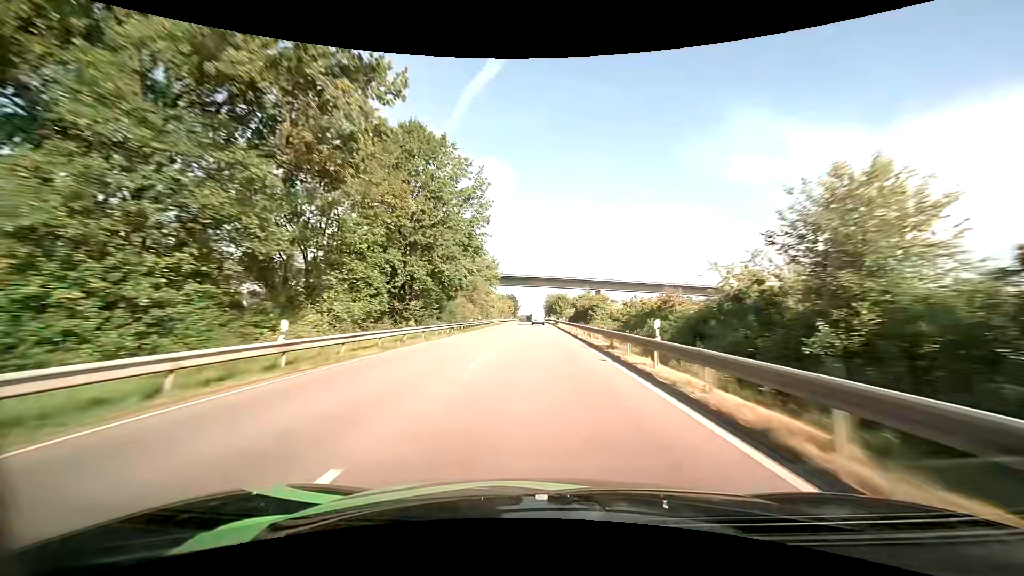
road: primary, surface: asphalt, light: Day
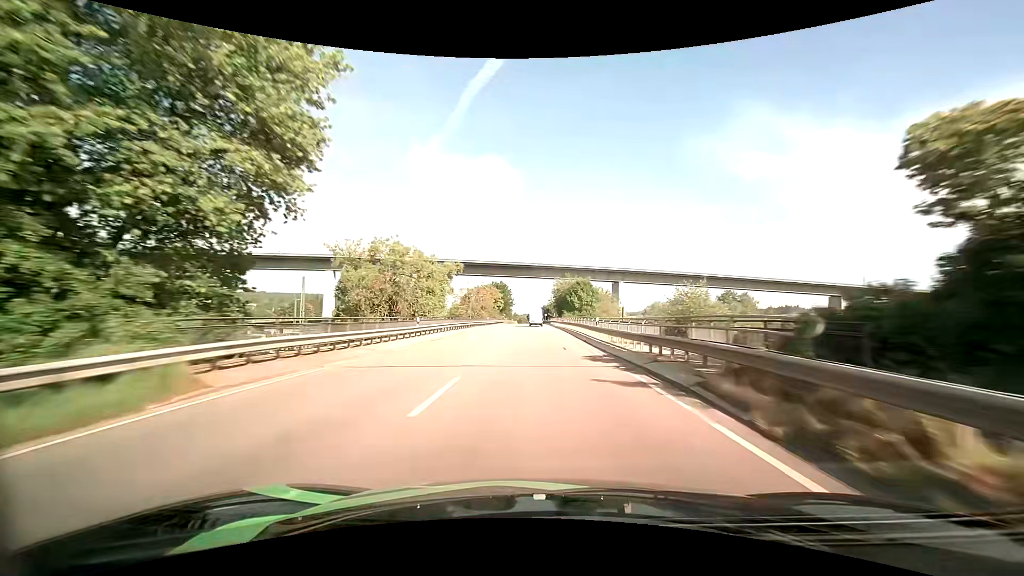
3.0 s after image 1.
(-0.6, +78.2) m; -1°
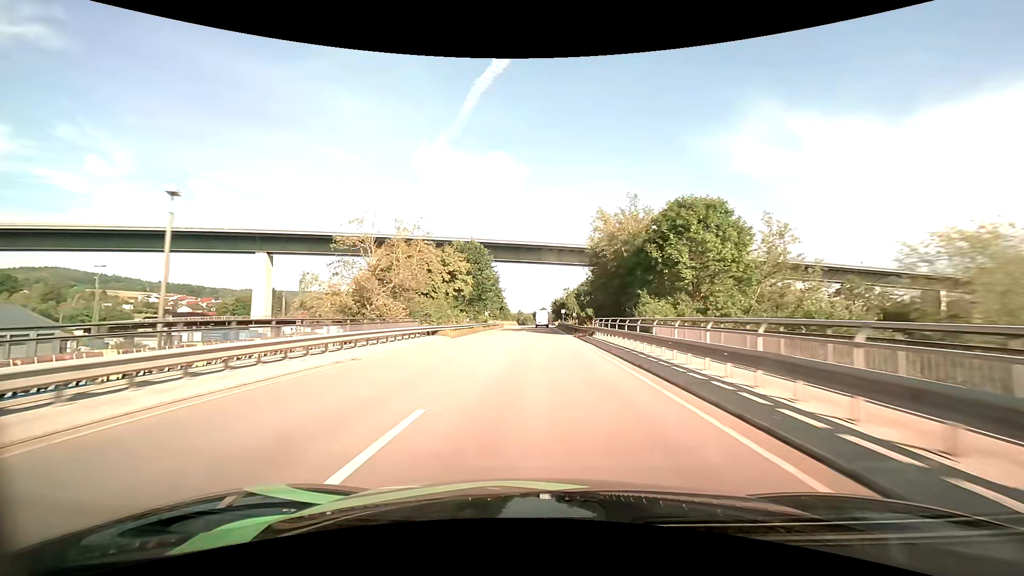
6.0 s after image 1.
(-0.3, +76.1) m; -1°
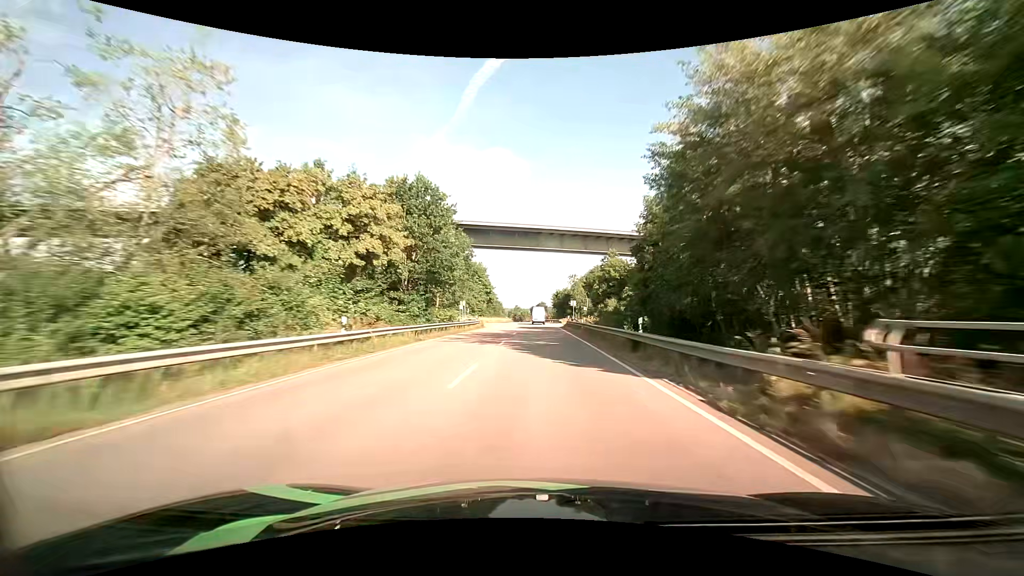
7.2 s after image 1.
(0.0, +30.0) m; 0°
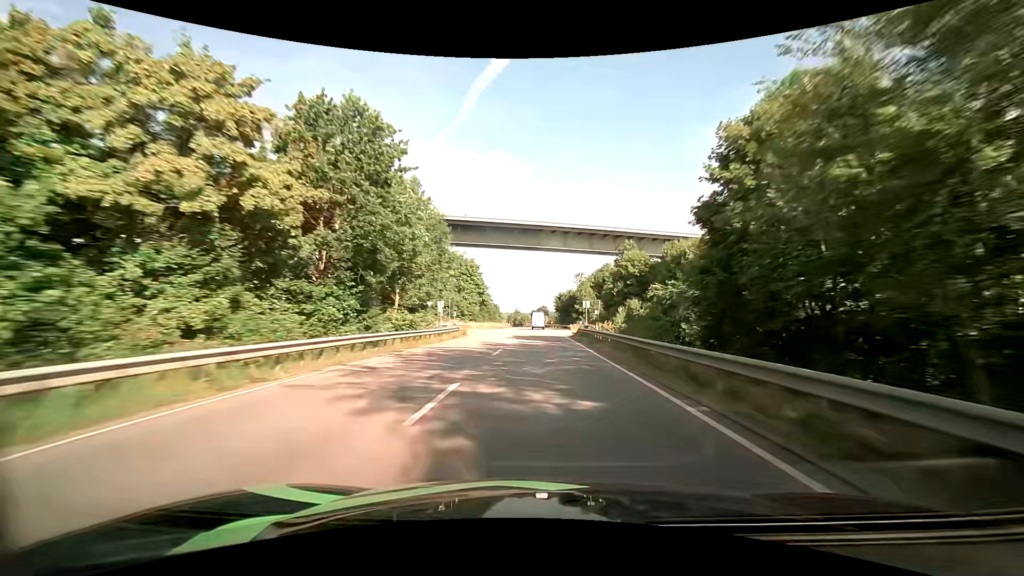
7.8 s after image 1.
(0.0, +15.0) m; 0°
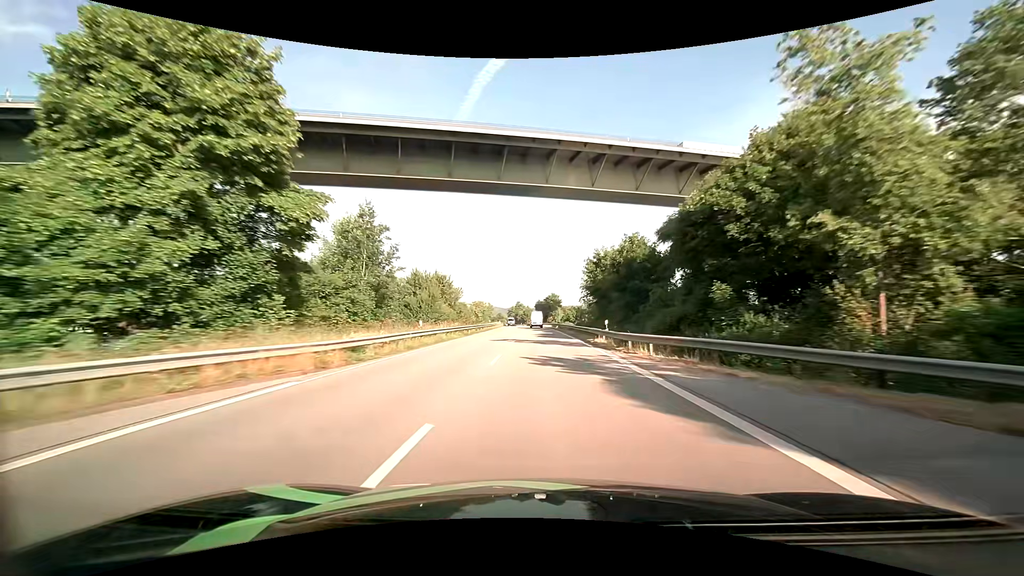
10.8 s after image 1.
(-0.6, +76.5) m; -1°
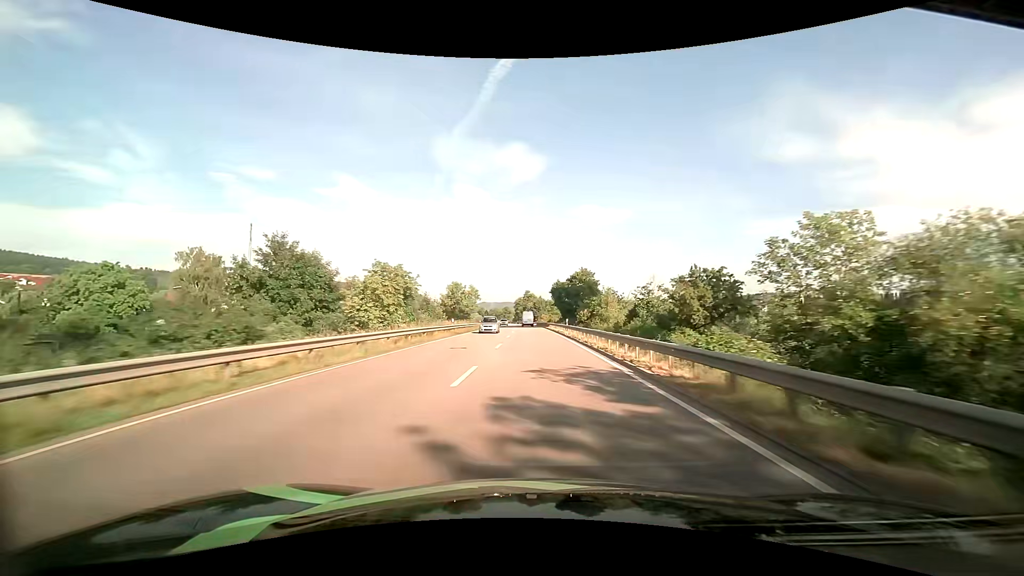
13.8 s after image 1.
(-0.7, +77.1) m; -2°
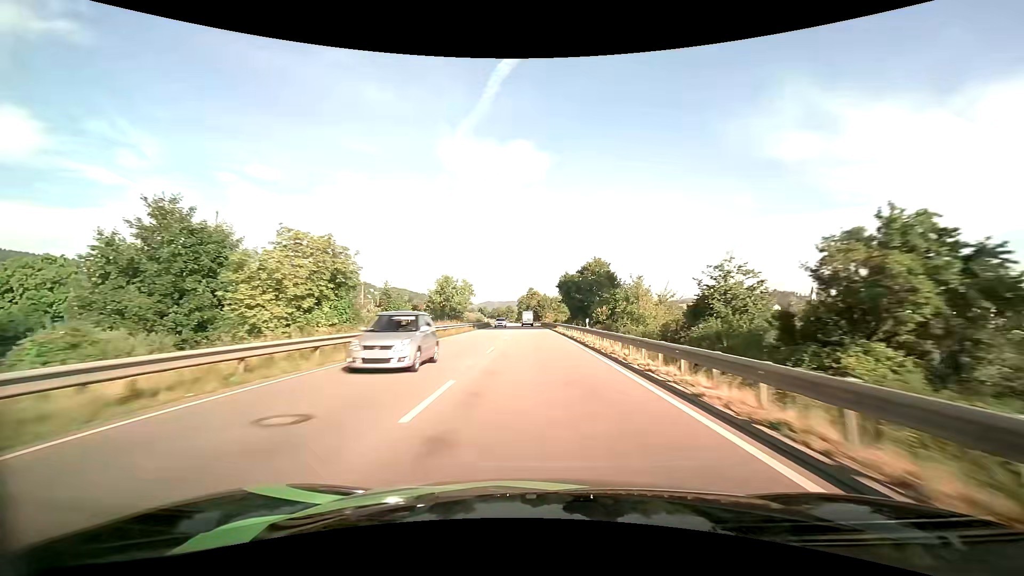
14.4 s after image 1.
(0.0, +15.4) m; 0°
(0, +10) (0, +20) (0, +30) (0, +40) (-1, +50) (-1, +60) (-2, +70) (-2, +80) (-3, +90) (-3, +100) m
